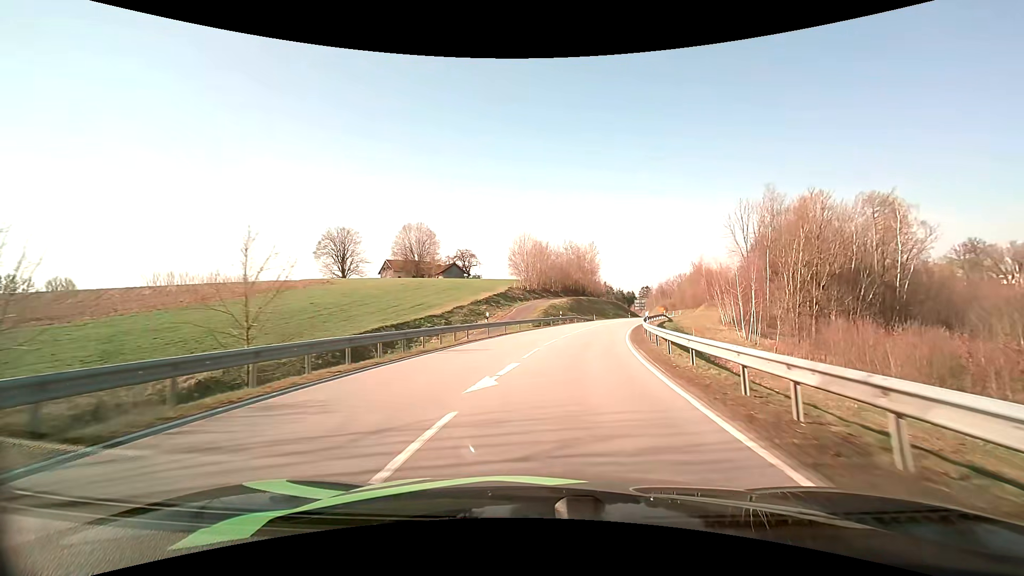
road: secondary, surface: asphalt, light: Day
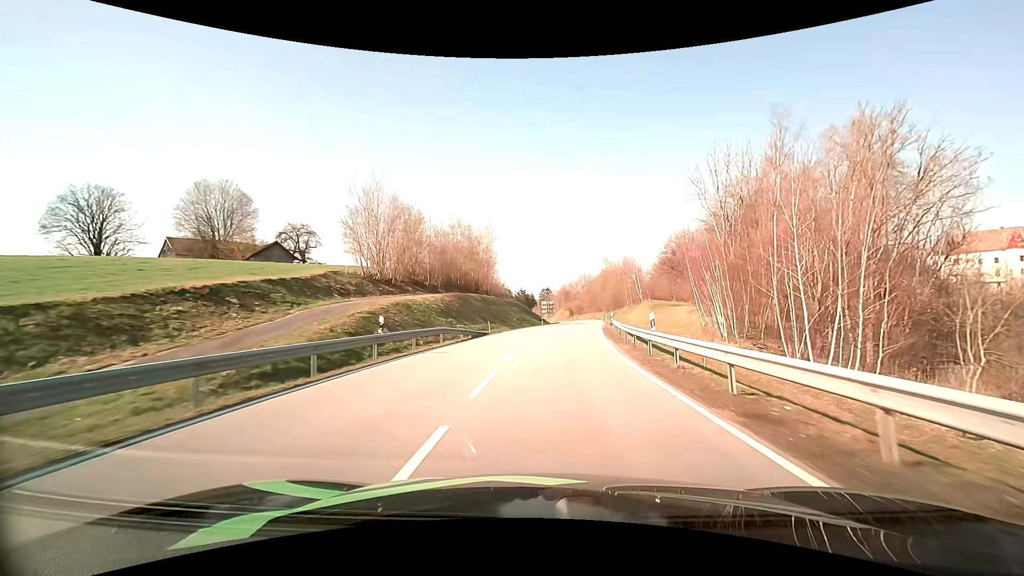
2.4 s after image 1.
(+3.9, +36.6) m; +12°
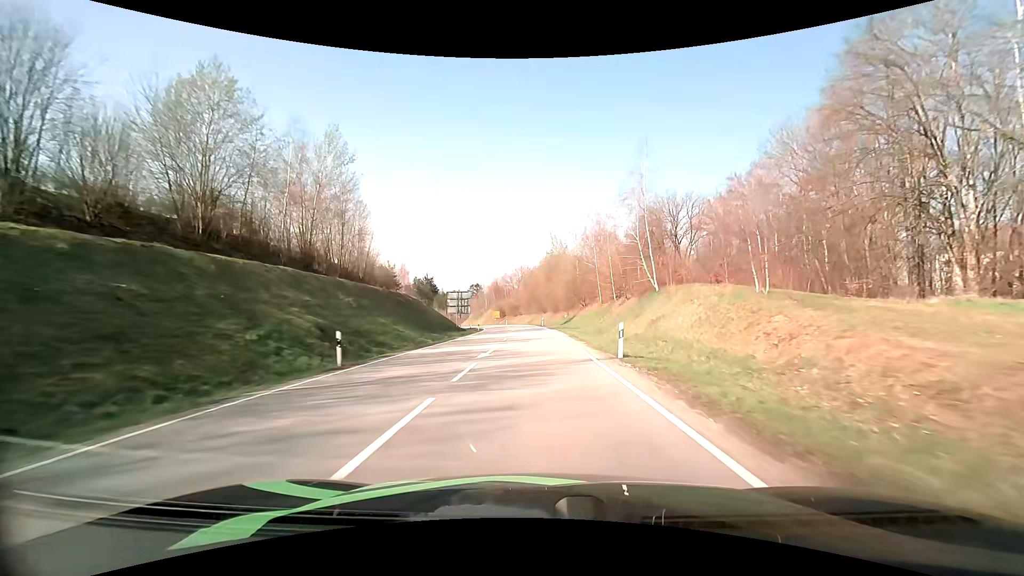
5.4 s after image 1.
(+4.4, +51.9) m; +8°
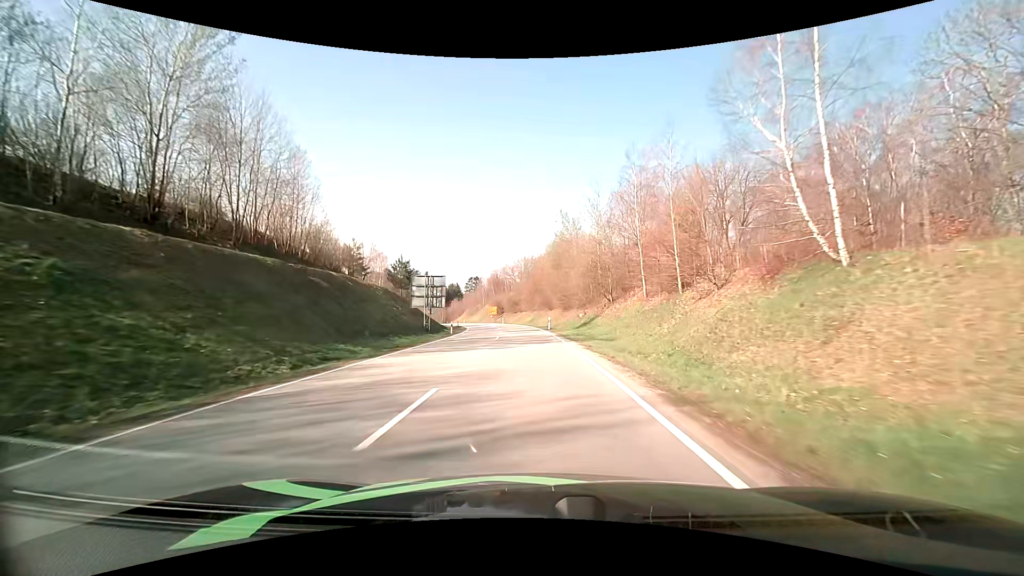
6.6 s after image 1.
(0.0, +22.1) m; 0°
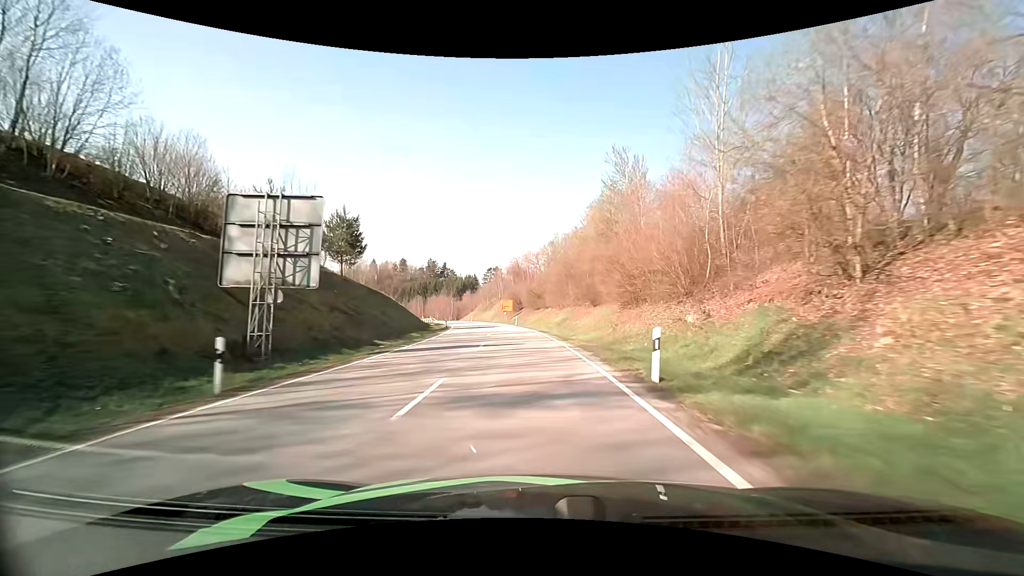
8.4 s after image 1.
(-0.8, +33.0) m; -3°
(0, +10) (-1, +20) (-1, +30) (-2, +40) (-4, +50) (-5, +60) (-7, +70) (-9, +79) (-11, +89) (-14, +99) m
